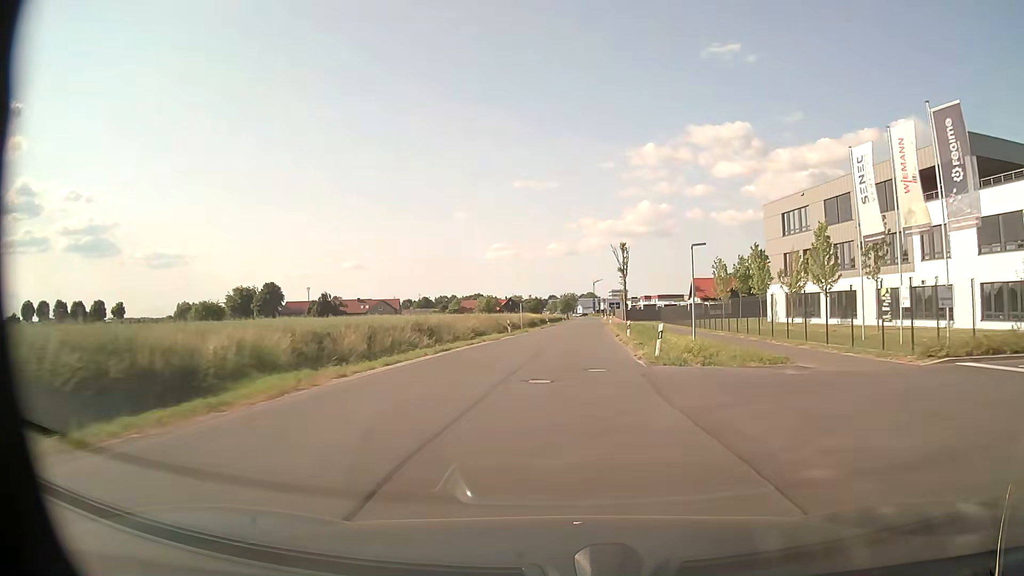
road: unclassified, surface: asphalt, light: Day
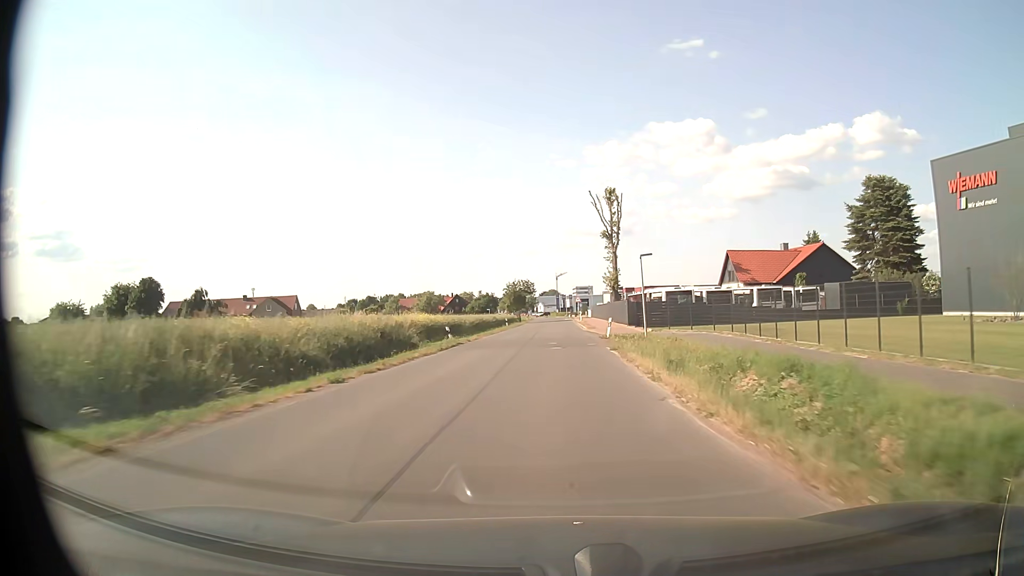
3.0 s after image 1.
(+2.5, +54.6) m; +3°
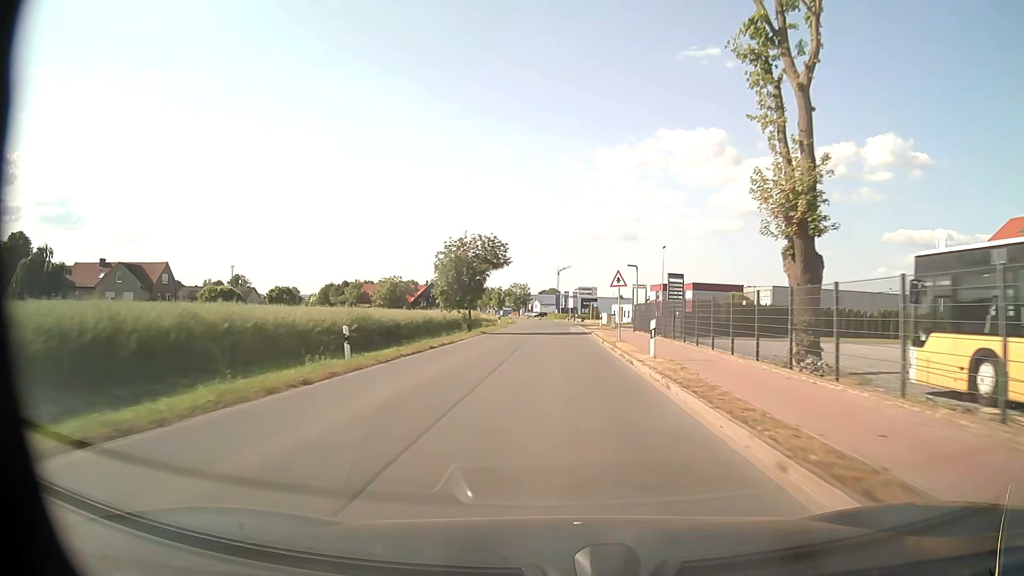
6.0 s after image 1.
(+0.2, +55.3) m; 0°
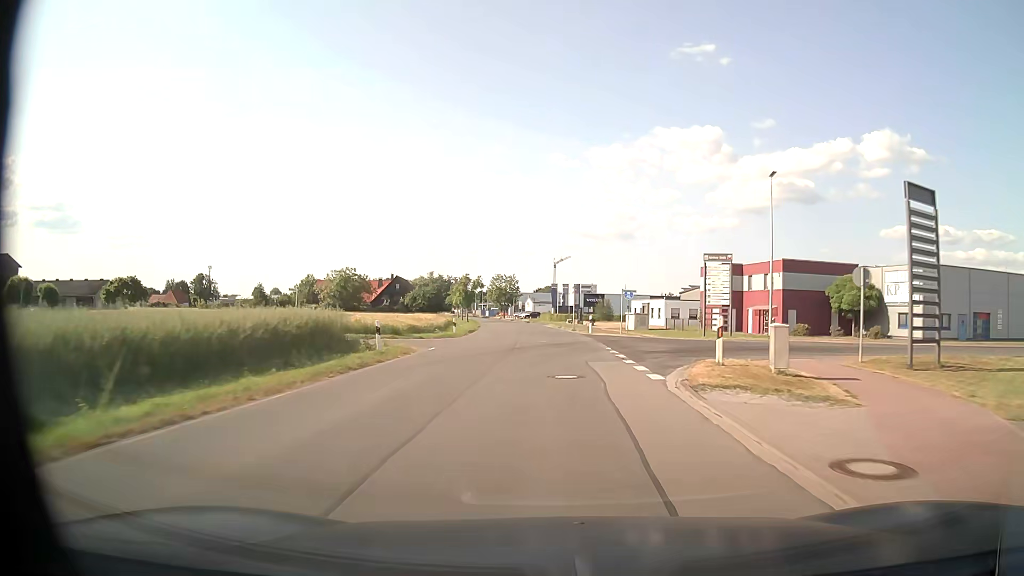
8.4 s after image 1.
(+0.4, +43.0) m; +1°
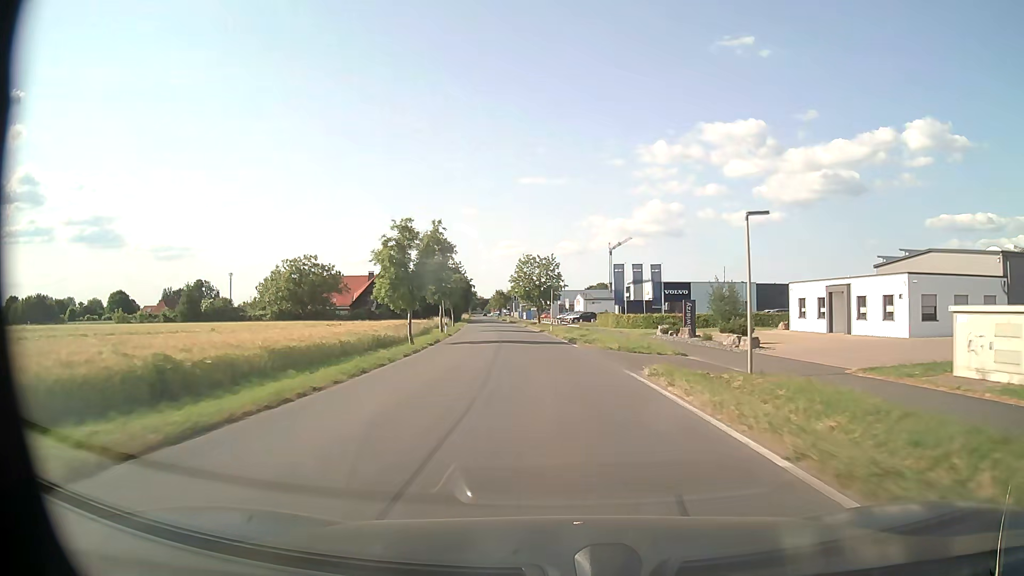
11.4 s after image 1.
(-1.8, +53.6) m; -4°
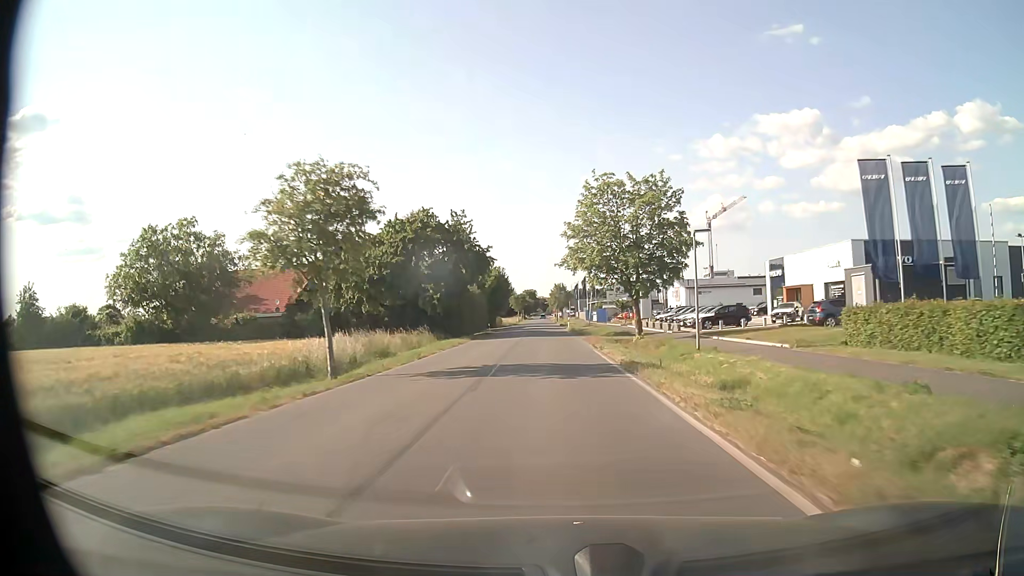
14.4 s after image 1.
(-3.5, +54.1) m; -6°
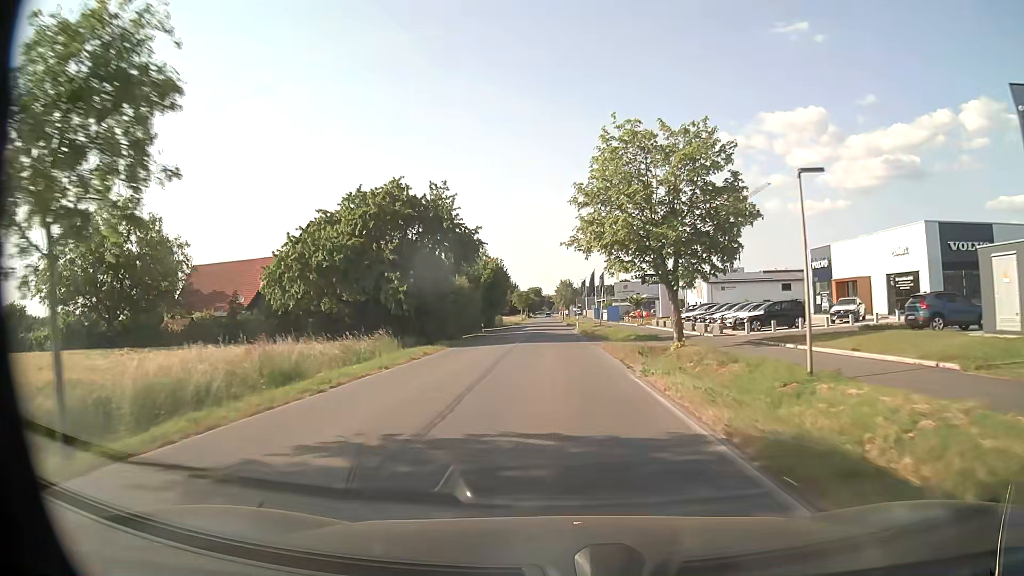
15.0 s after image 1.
(0.0, +10.9) m; 0°
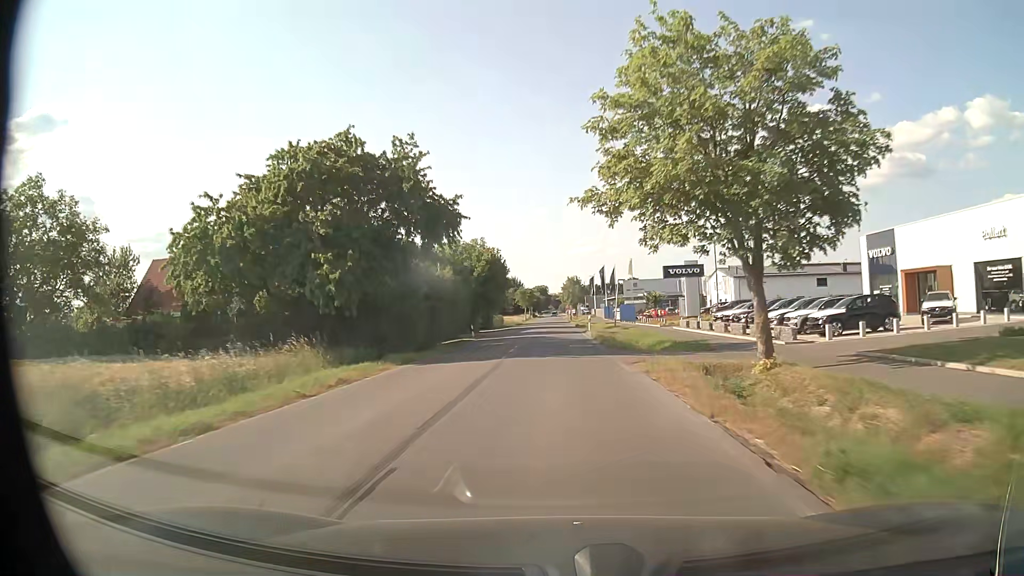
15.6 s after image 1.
(0.0, +10.9) m; -1°
(0, +10) (0, +20) (0, +30) (0, +40) (0, +50) (0, +60) (0, +70) (0, +80) (0, +90) (-1, +100) m
